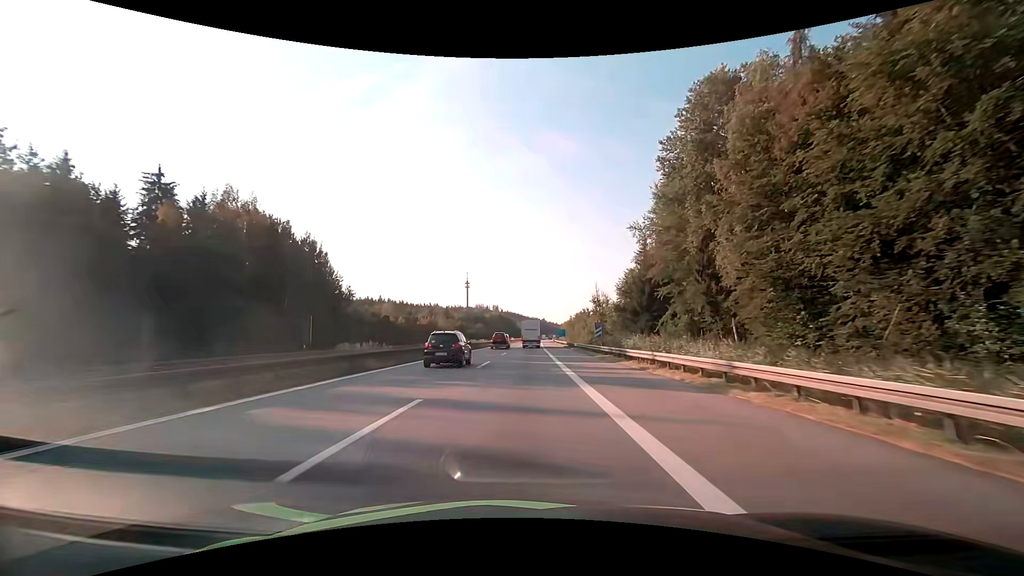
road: motorway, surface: asphalt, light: Day
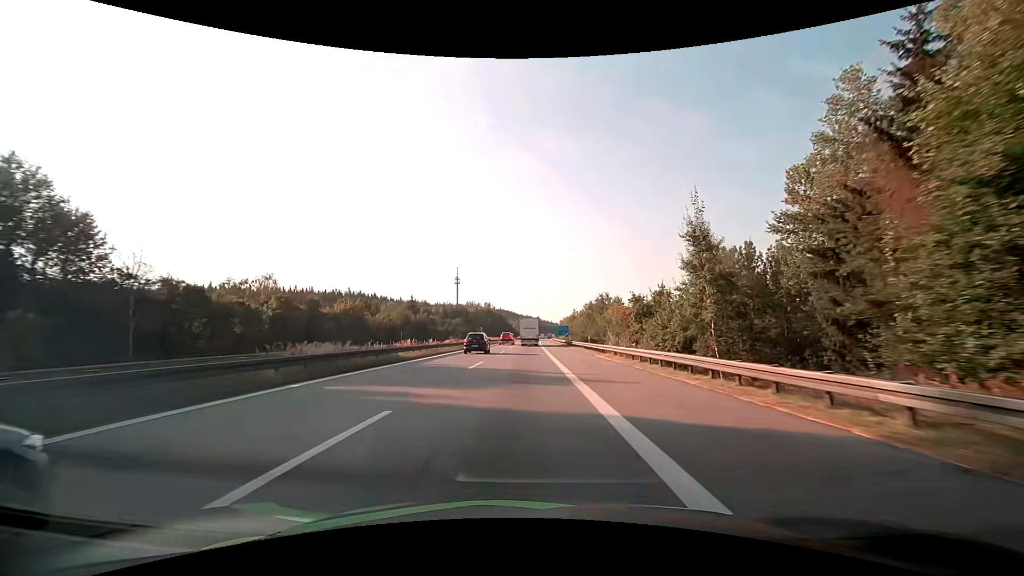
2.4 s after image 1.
(+0.4, +55.2) m; 0°
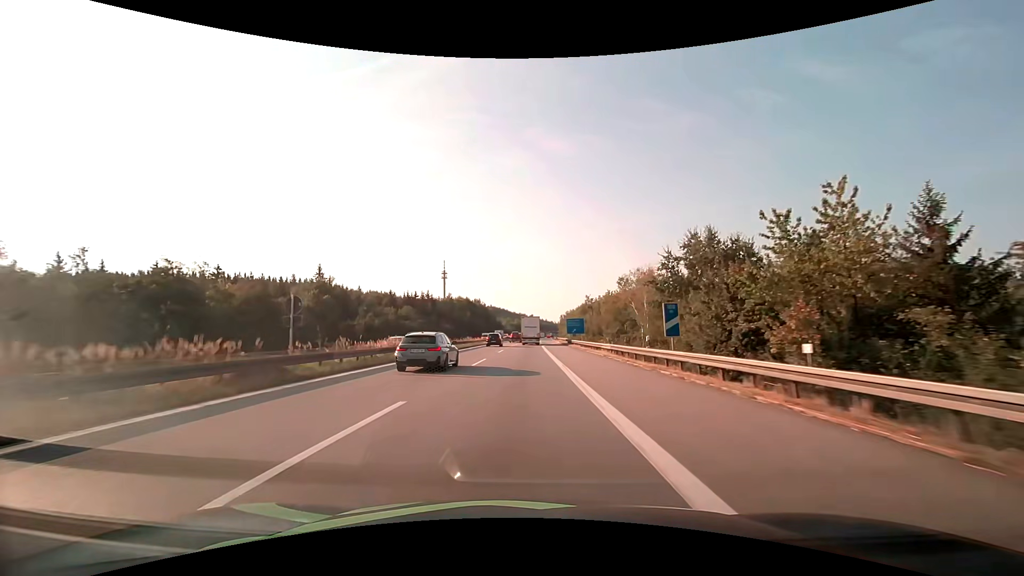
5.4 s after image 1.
(+0.6, +70.0) m; +1°
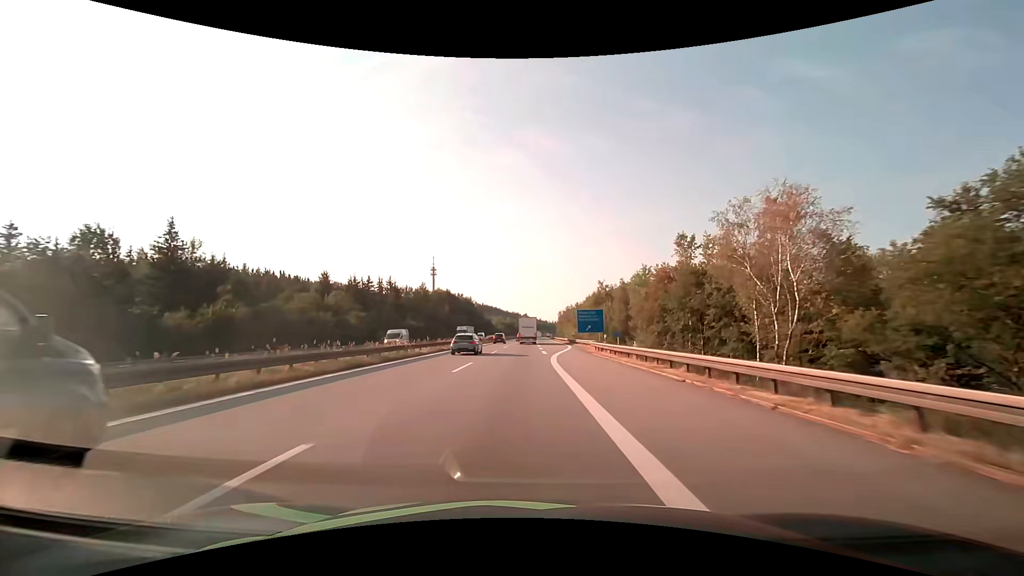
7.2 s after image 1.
(+0.2, +39.0) m; +1°
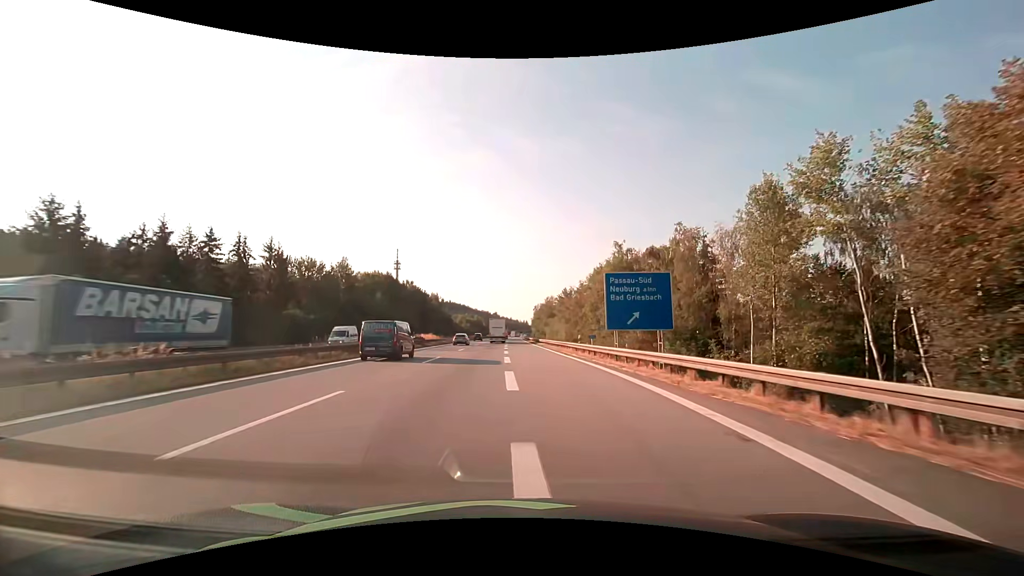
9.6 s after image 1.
(+0.8, +47.6) m; +3°
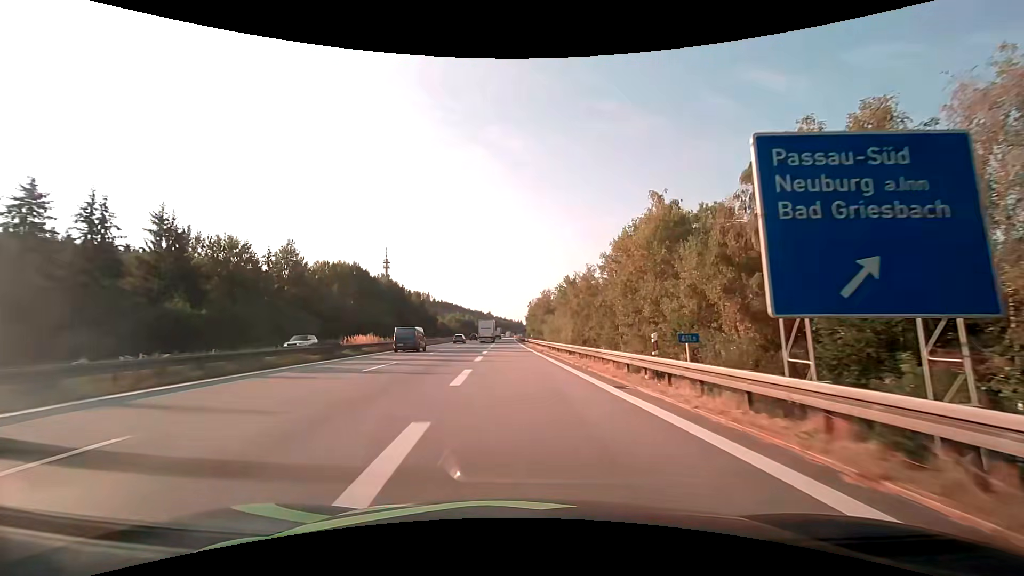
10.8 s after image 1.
(+0.3, +22.0) m; +1°
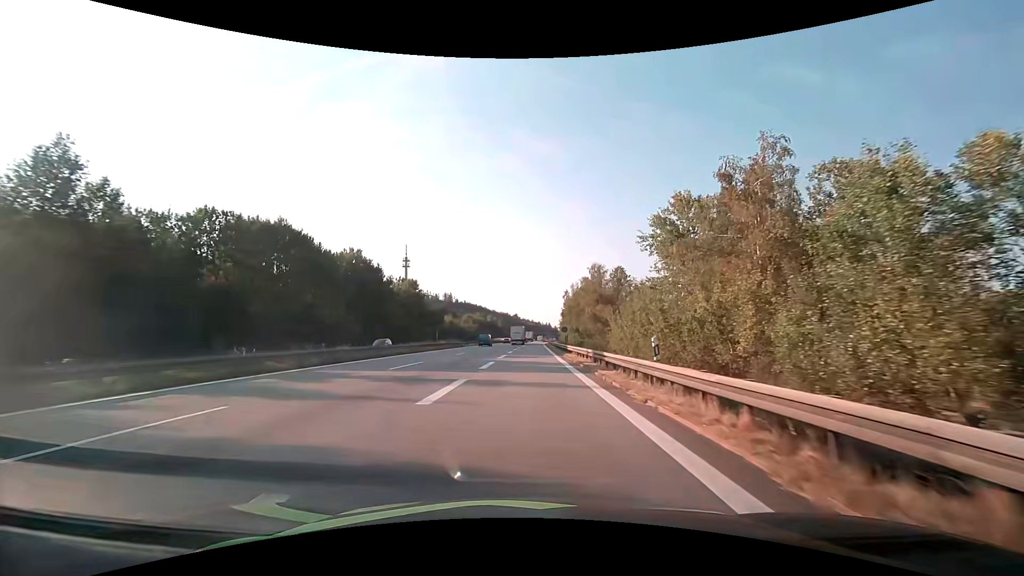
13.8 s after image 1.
(-1.9, +50.3) m; -3°
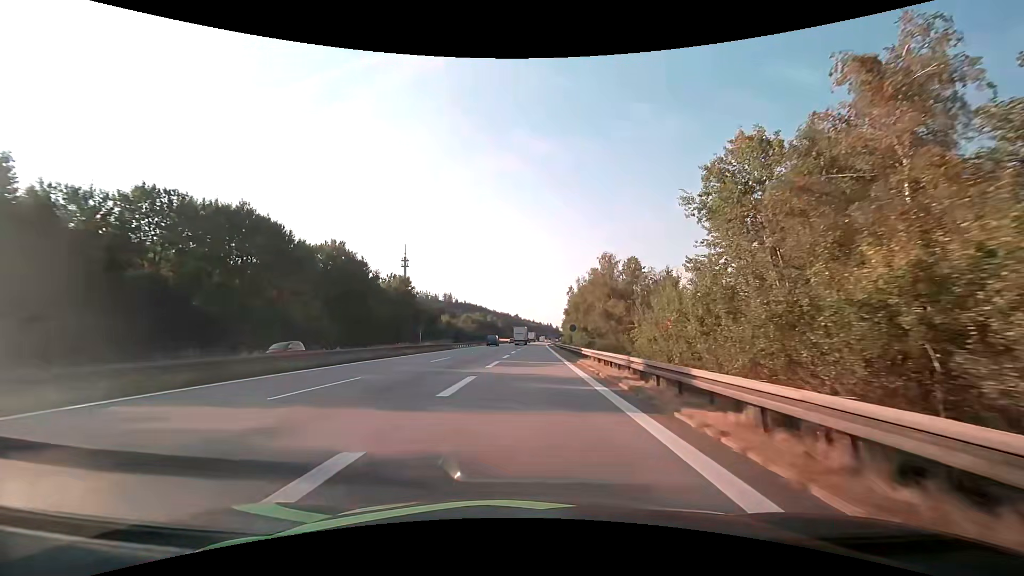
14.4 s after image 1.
(0.0, +10.2) m; 0°
(0, +10) (0, +20) (0, +30) (0, +40) (0, +50) (+1, +60) (+1, +70) (+1, +80) (+1, +90) (+1, +100) m
